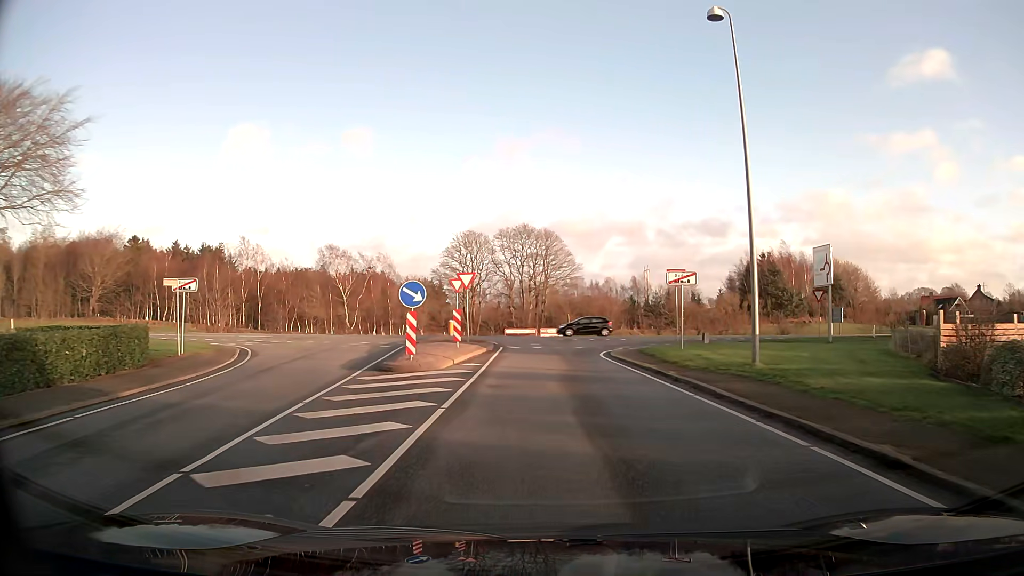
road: secondary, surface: asphalt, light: Day
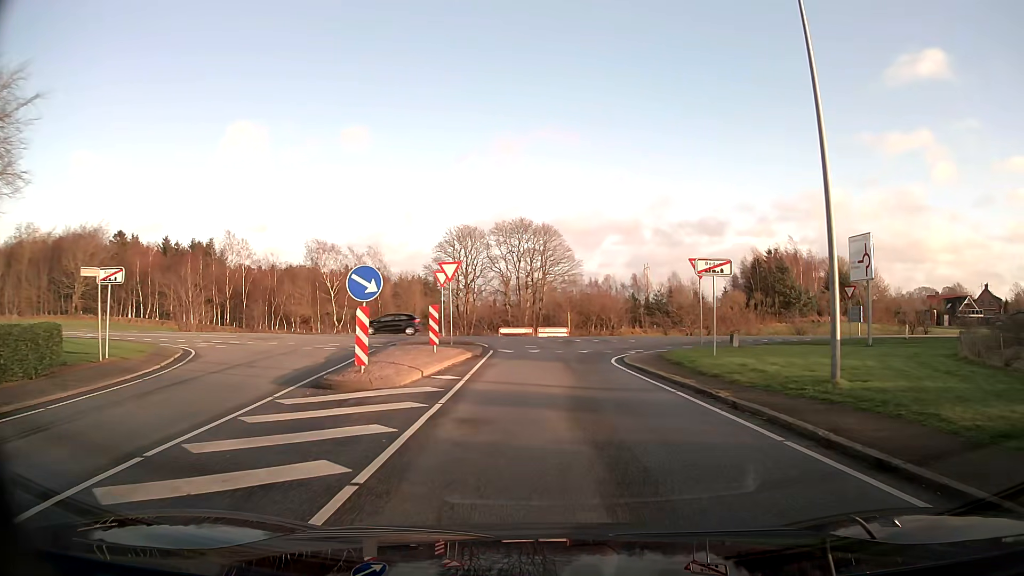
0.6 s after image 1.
(0.0, +4.6) m; 0°
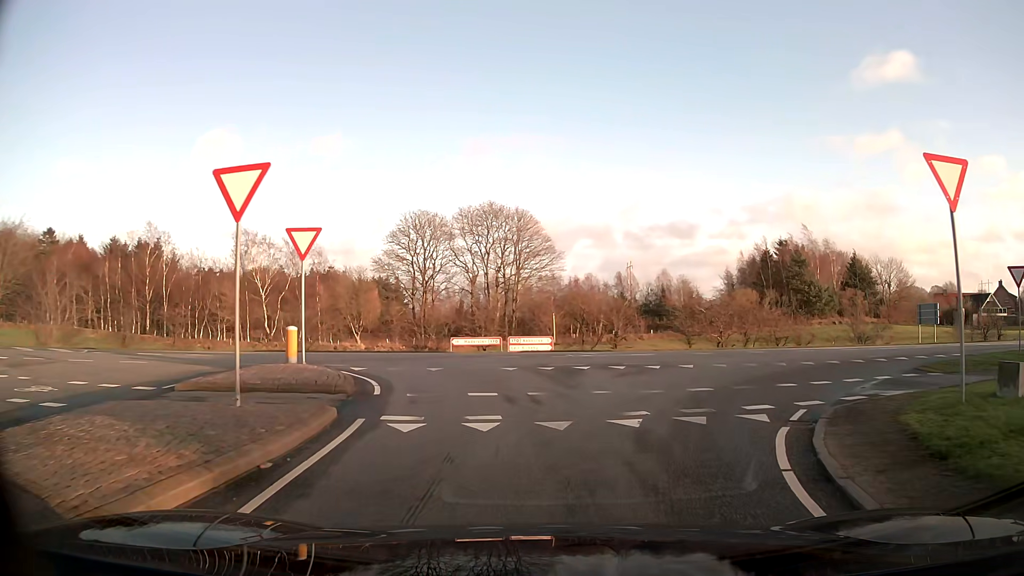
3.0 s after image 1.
(+0.2, +16.4) m; +2°
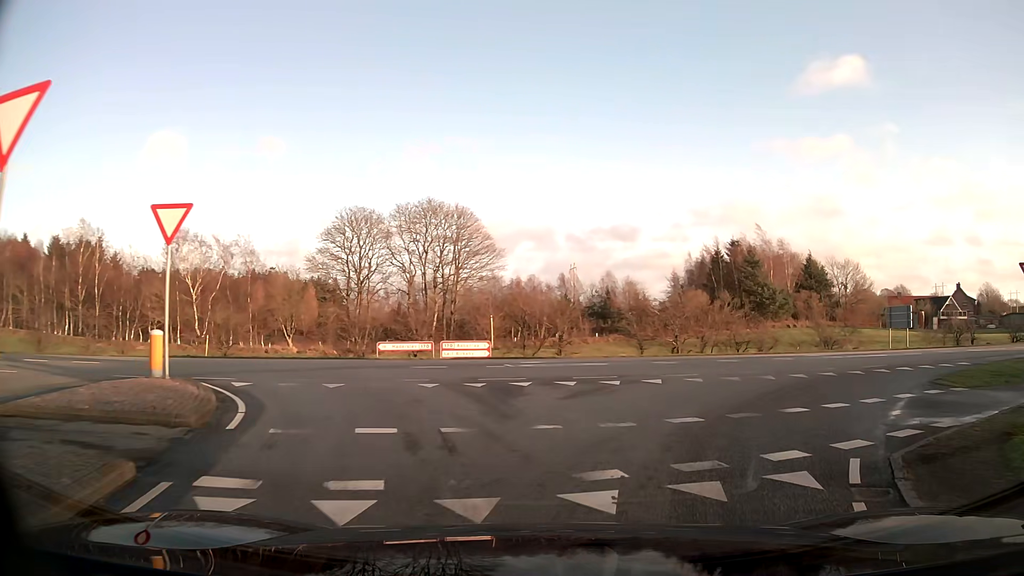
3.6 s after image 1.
(+0.1, +3.5) m; +5°
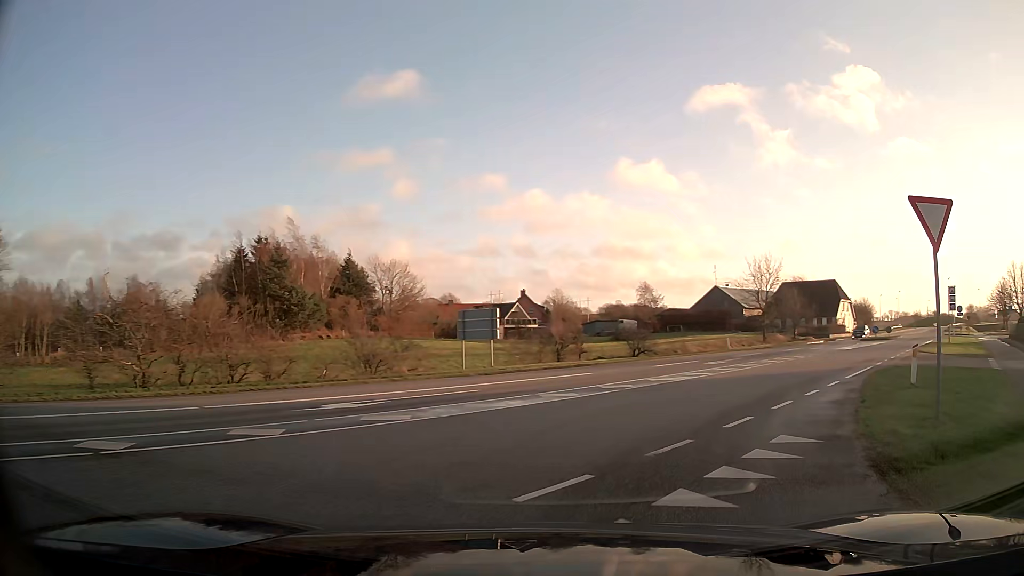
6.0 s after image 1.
(+4.4, +12.9) m; +39°
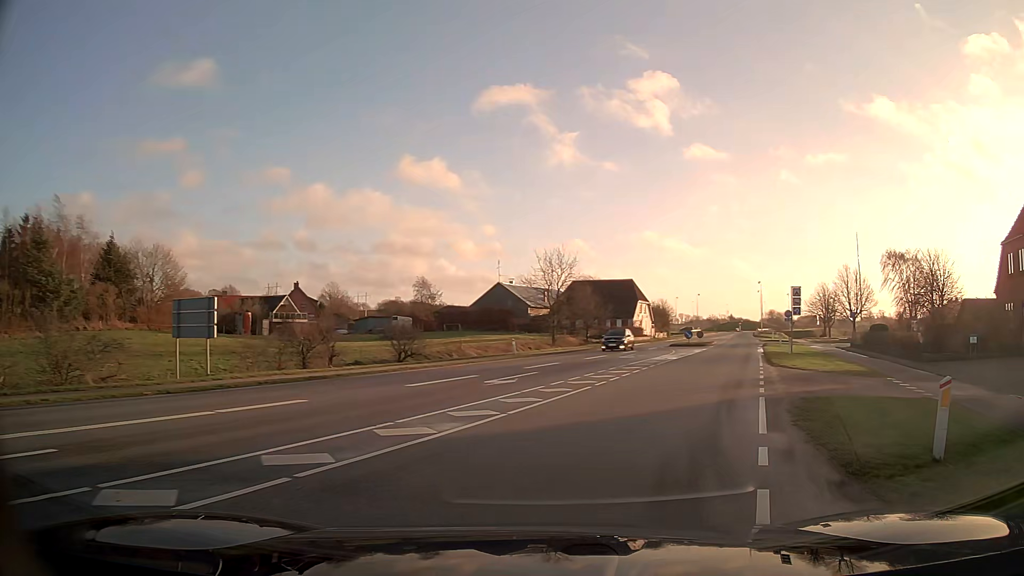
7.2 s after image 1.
(+1.3, +7.9) m; +18°
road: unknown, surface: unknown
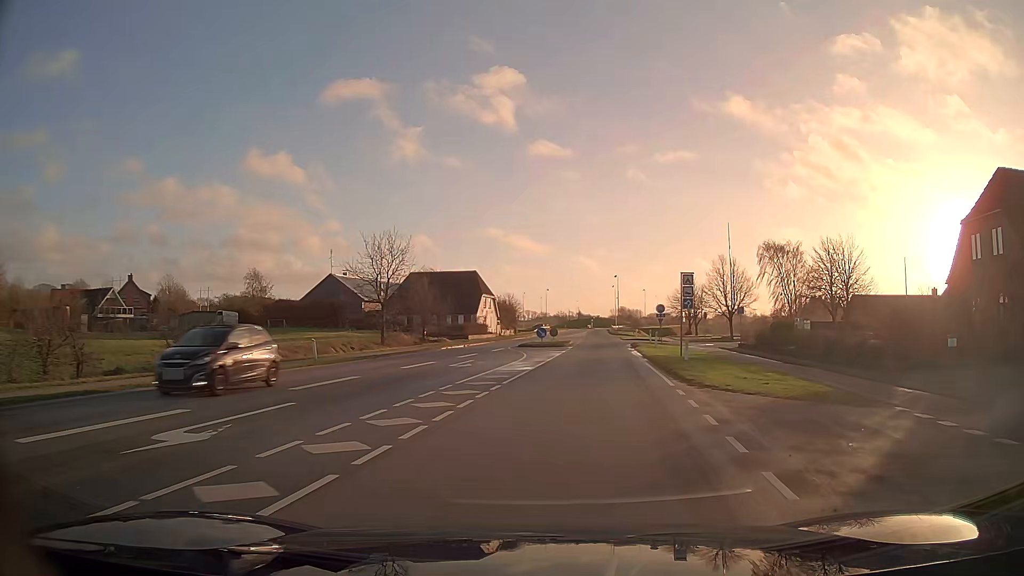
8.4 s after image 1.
(+1.2, +9.3) m; +13°
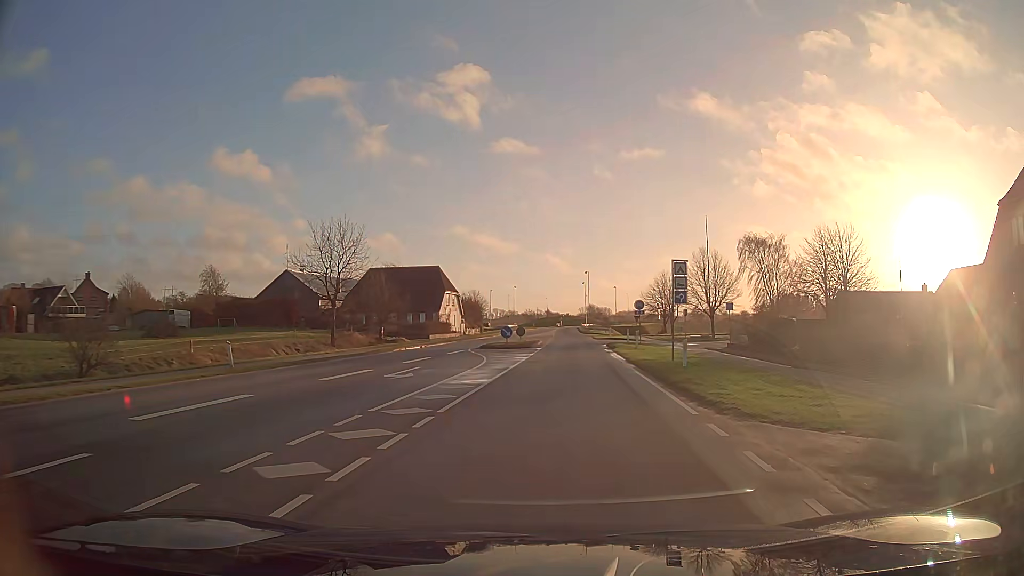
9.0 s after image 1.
(+0.1, +5.3) m; +2°
(0, +10) (+1, +20) (+1, +30) (+2, +40) (+2, +50) (+3, +60) (+3, +70) (+3, +80) (+4, +90) (+4, +100) m
